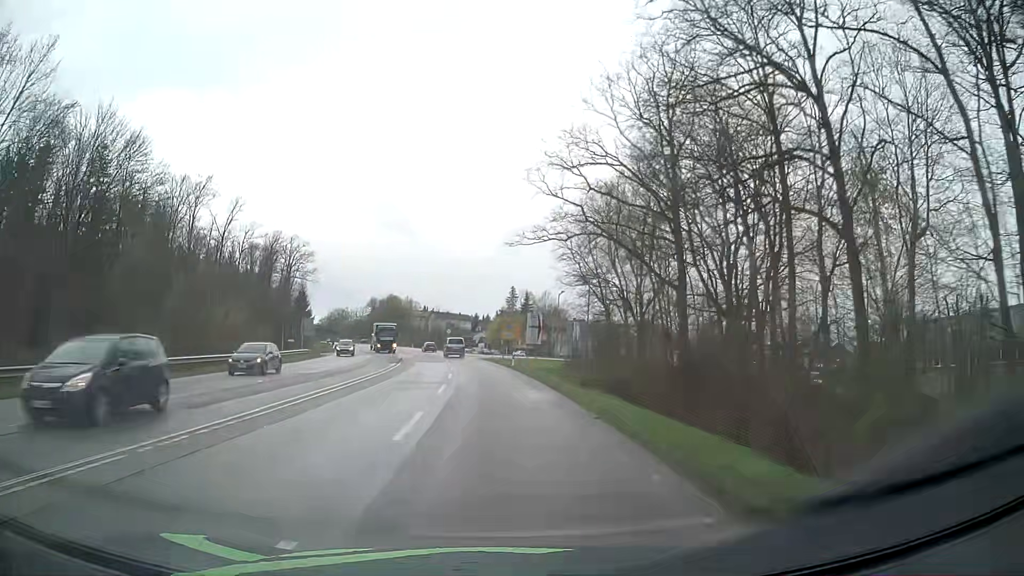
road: secondary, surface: asphalt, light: Day
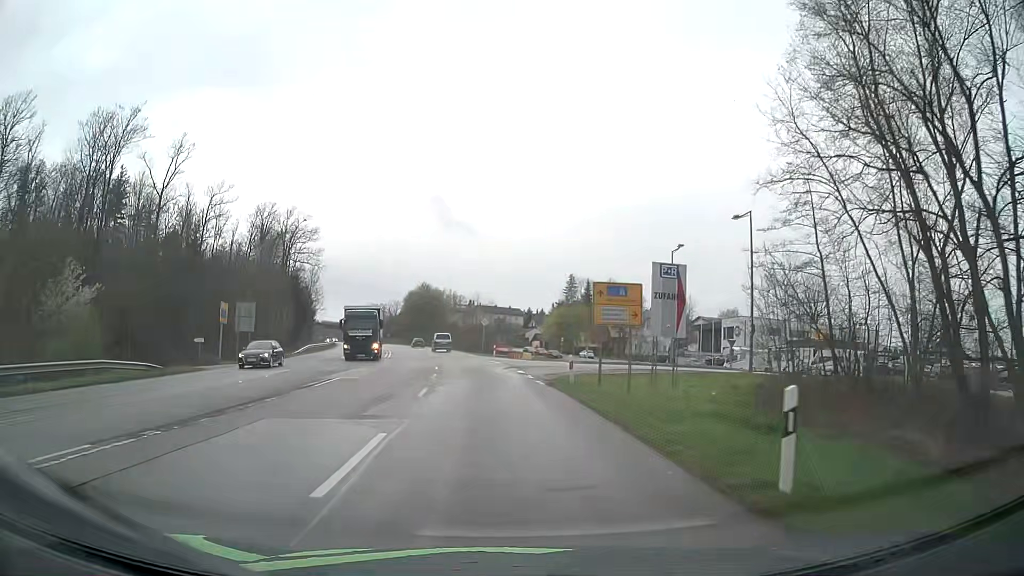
(-1.6, +39.9) m; -5°
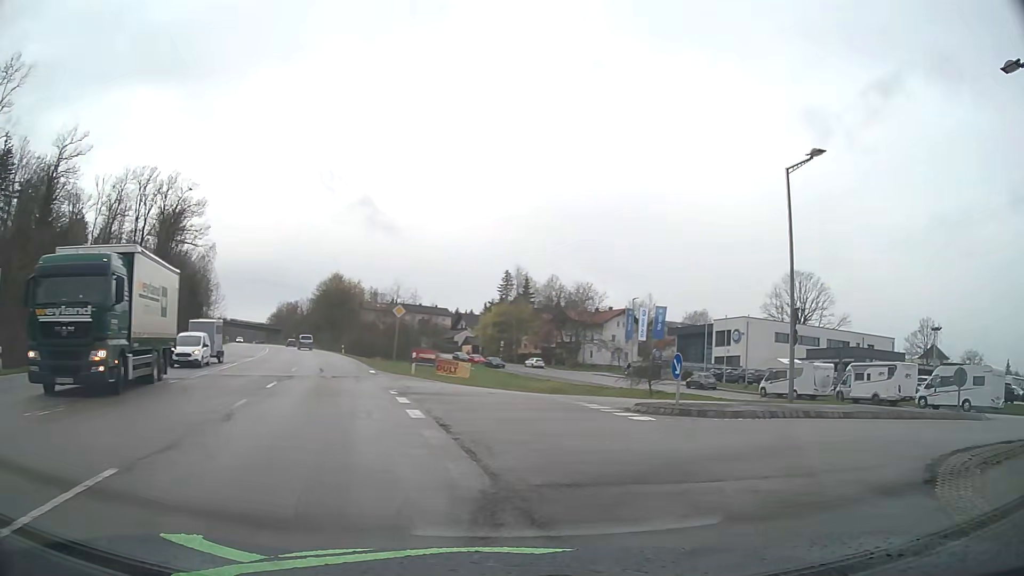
(-0.5, +28.0) m; +5°
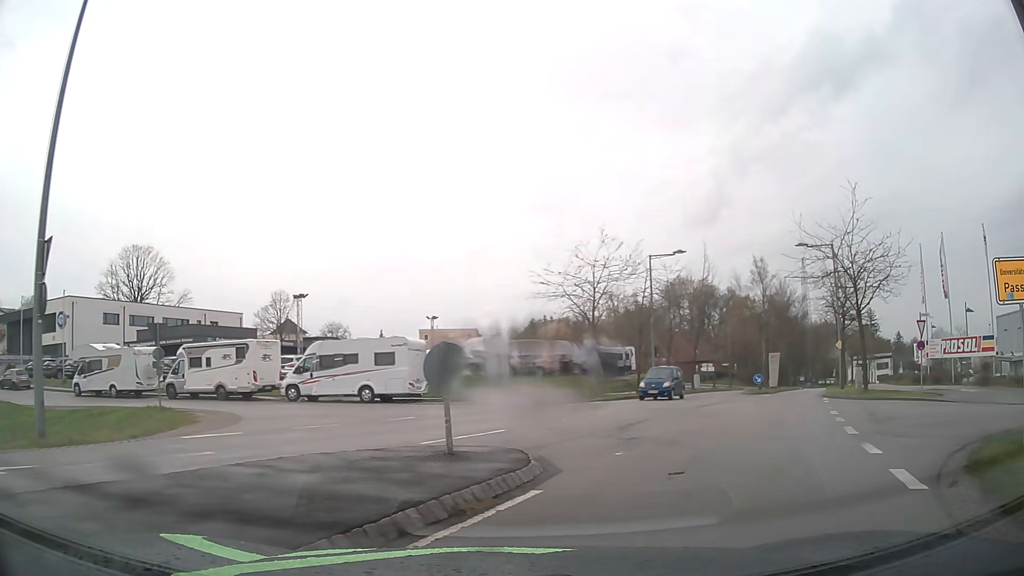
(+5.5, +11.5) m; +58°
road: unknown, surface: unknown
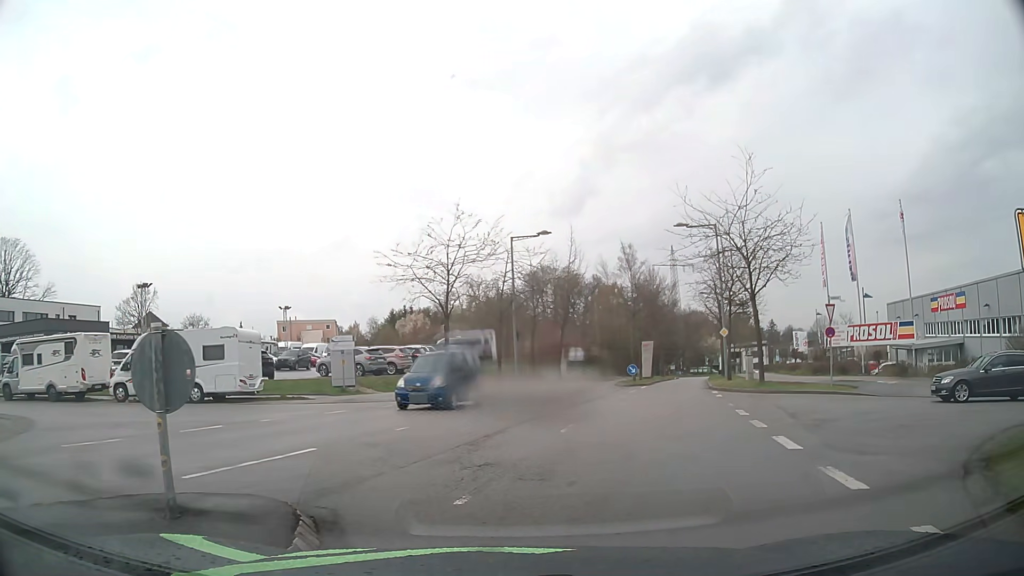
(+0.4, +3.5) m; +11°
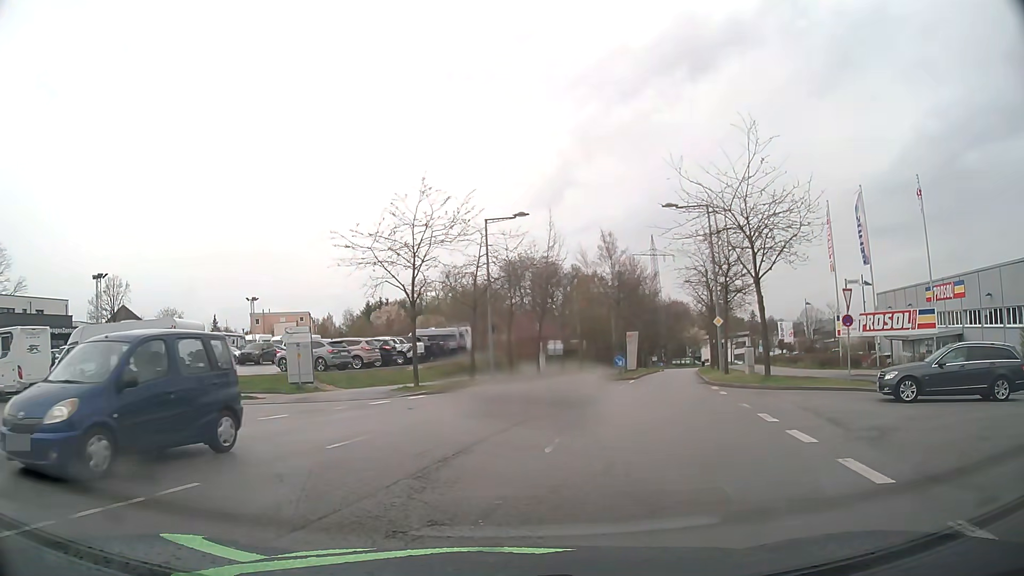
(+0.2, +3.1) m; +2°
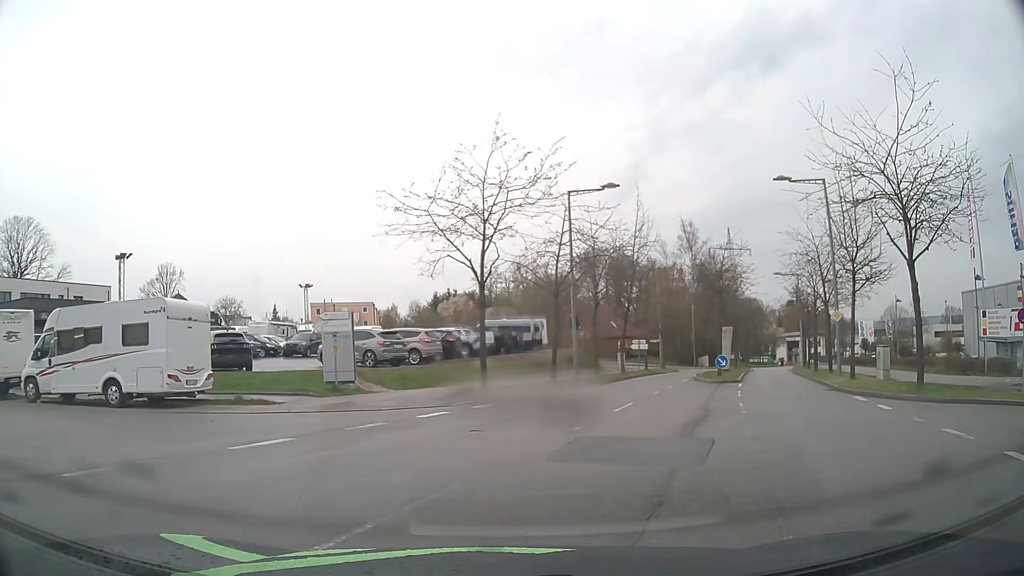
(-0.5, +5.7) m; -5°
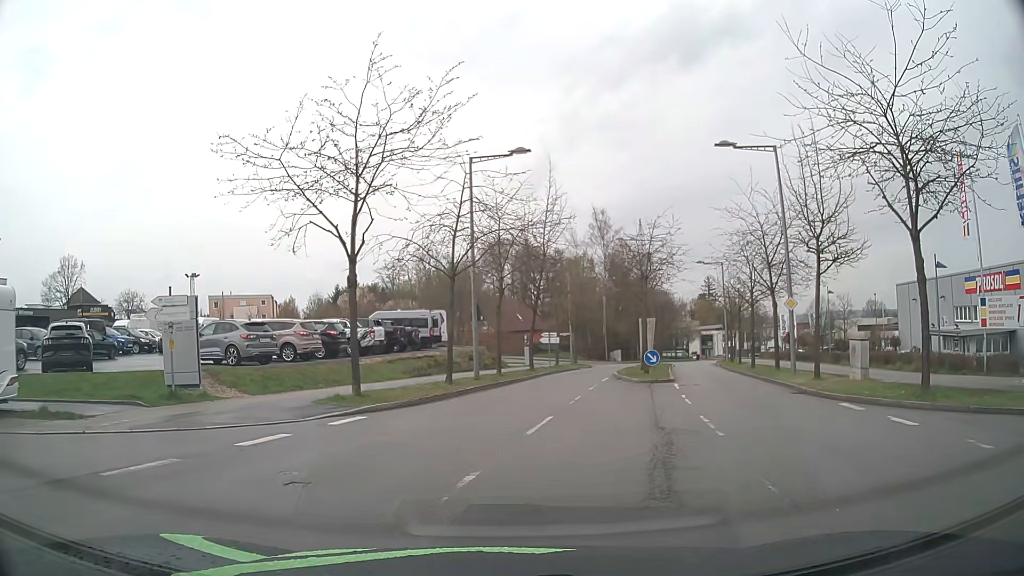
(+0.3, +4.8) m; +8°
